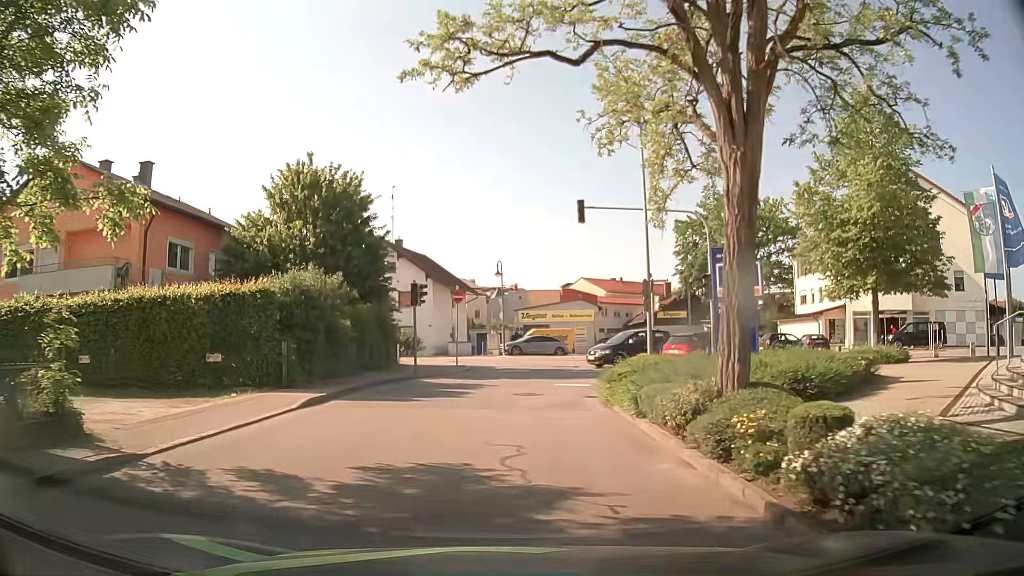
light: Day
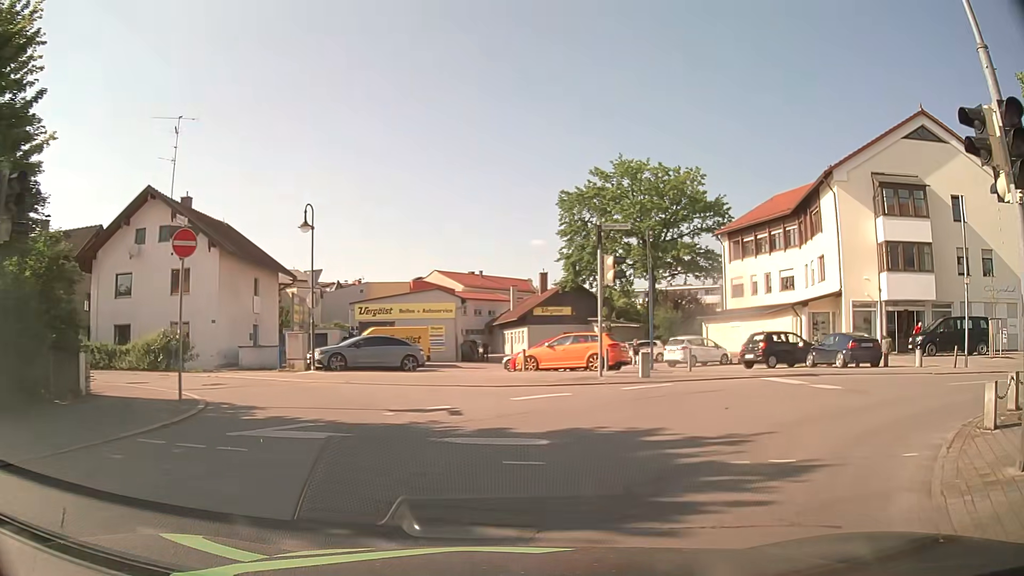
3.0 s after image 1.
(+1.1, +18.0) m; +14°
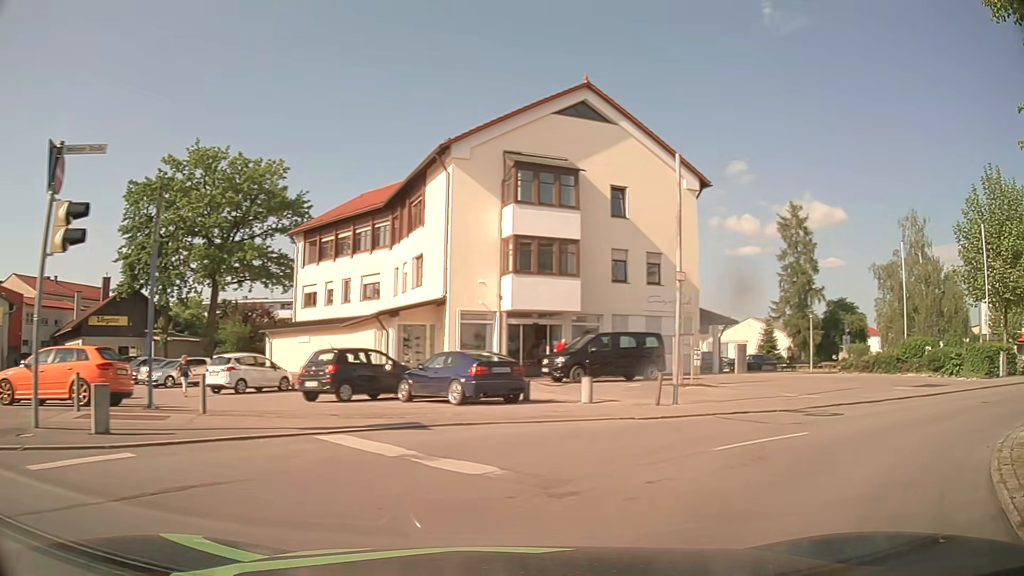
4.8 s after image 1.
(+2.1, +8.3) m; +34°
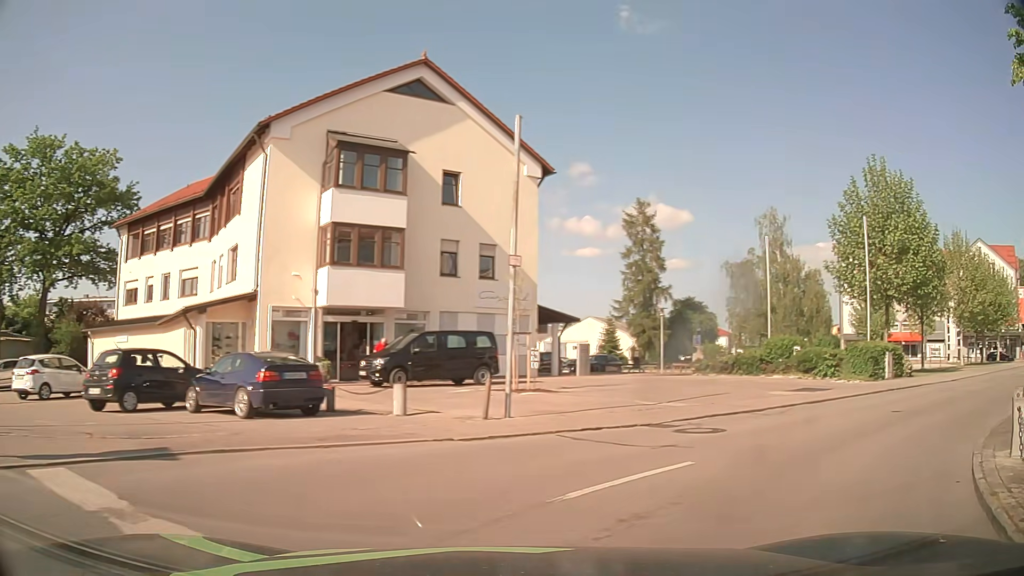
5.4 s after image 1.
(+0.3, +2.8) m; +13°
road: residential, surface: asphalt
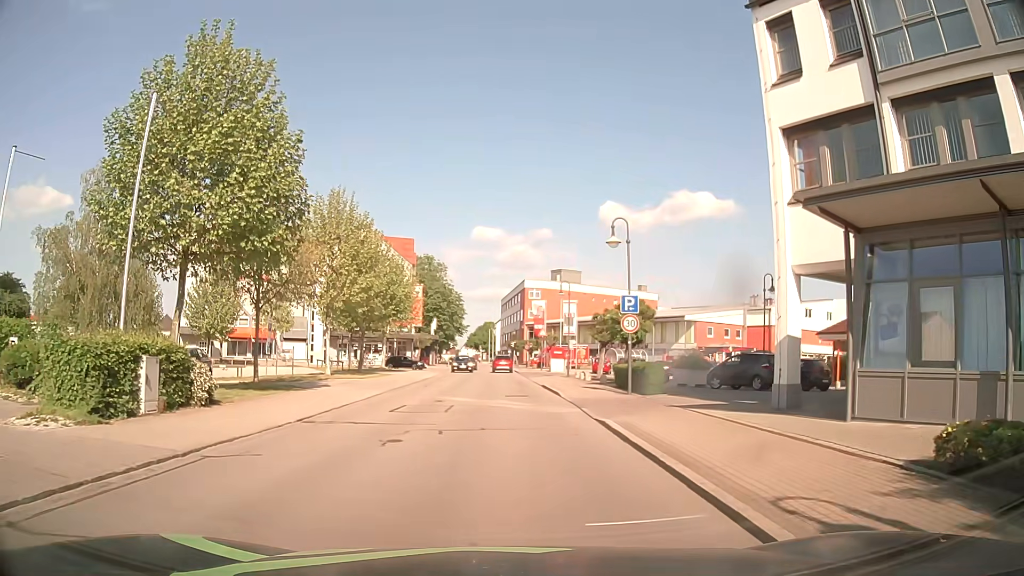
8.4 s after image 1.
(+9.1, +12.8) m; +56°
